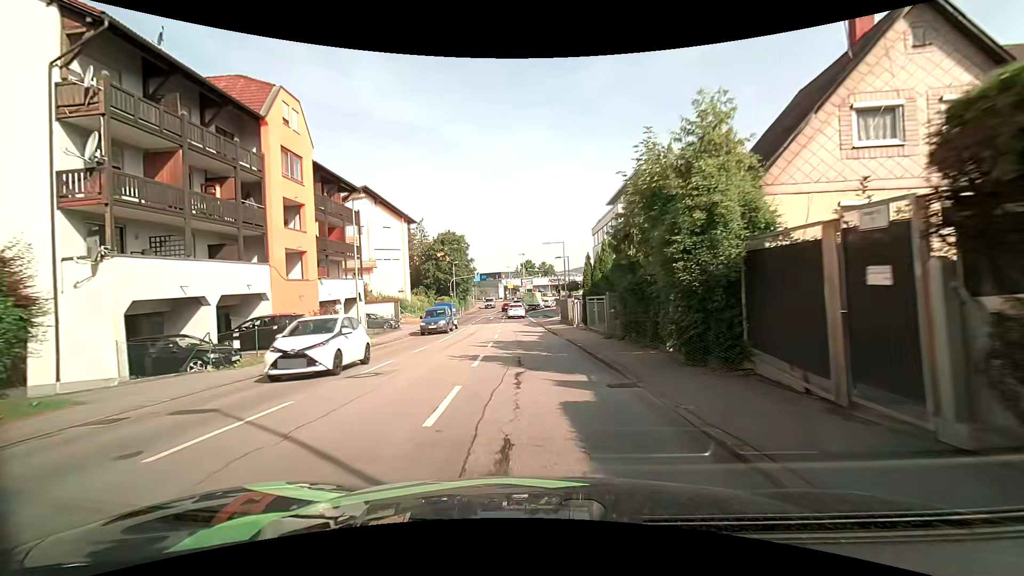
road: tertiary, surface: asphalt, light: Day
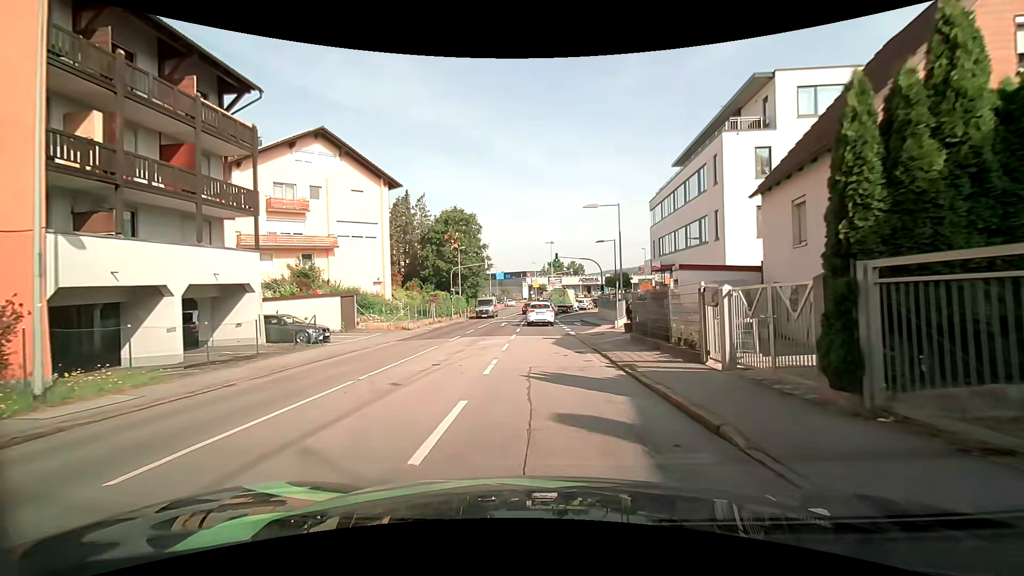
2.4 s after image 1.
(-0.6, +19.2) m; -3°
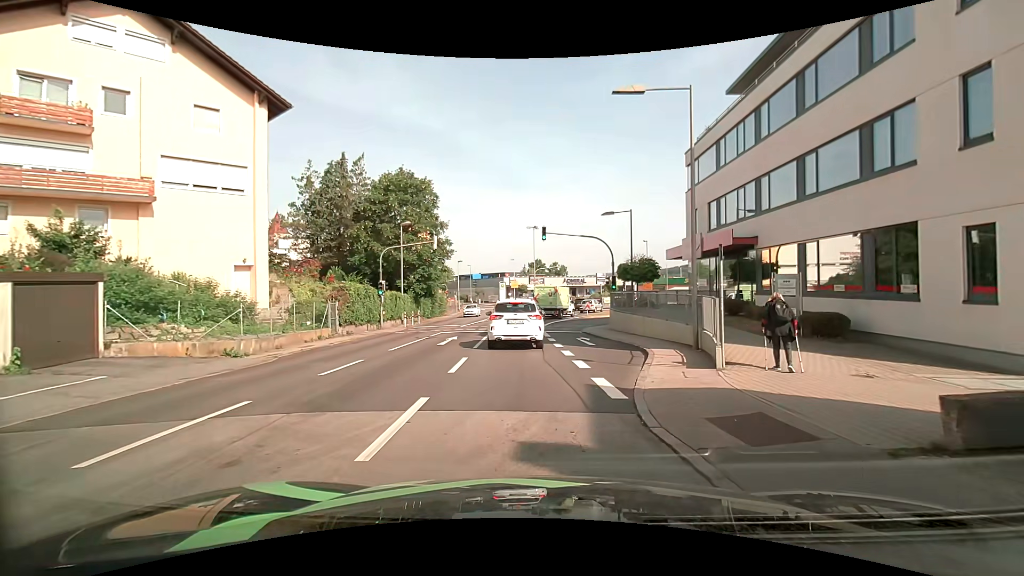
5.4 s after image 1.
(+0.1, +17.5) m; +2°
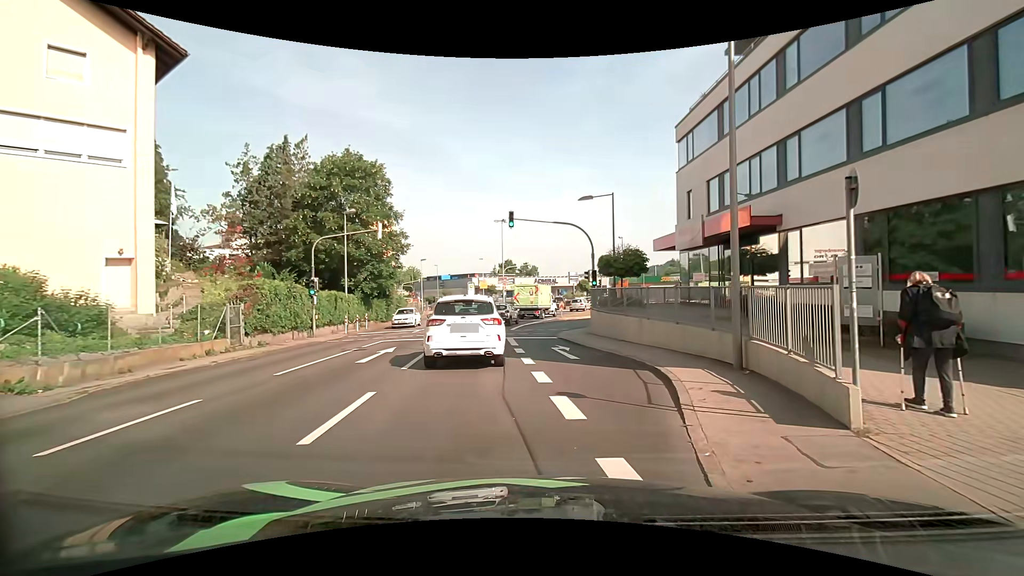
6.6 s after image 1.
(+0.1, +5.4) m; +3°
(+1, +10) (0, +20) (0, +30) (+6, +38) (+15, +40) (+24, +36) (+32, +29) (+40, +23) (+49, +18) (+57, +12) m
